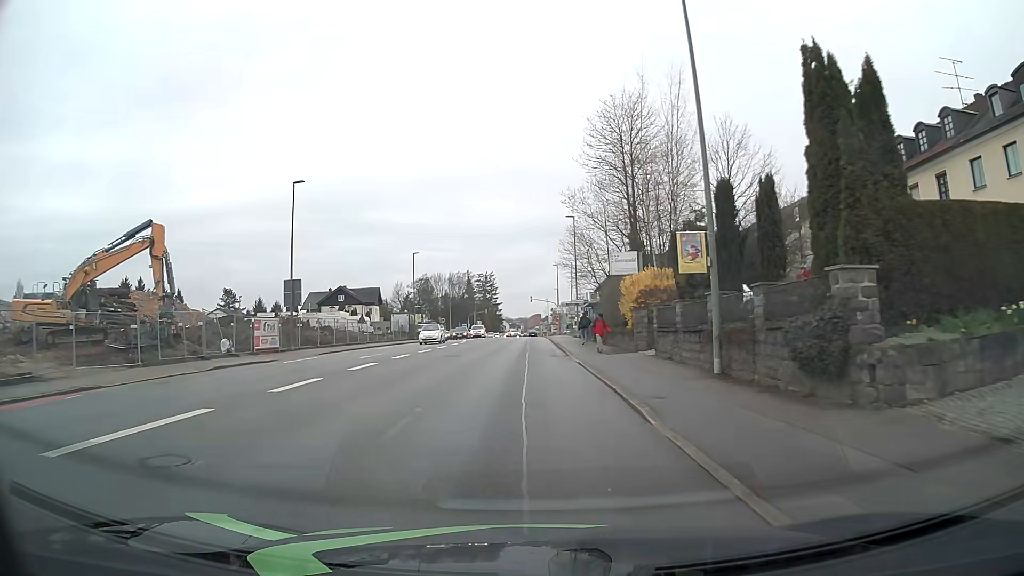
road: tertiary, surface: asphalt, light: Day
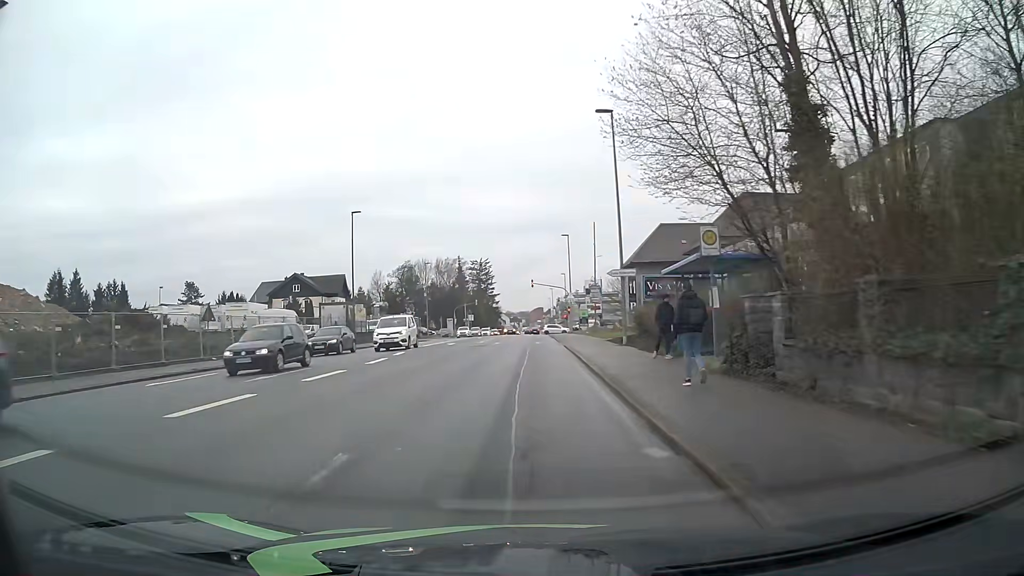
(-0.2, +28.0) m; -1°
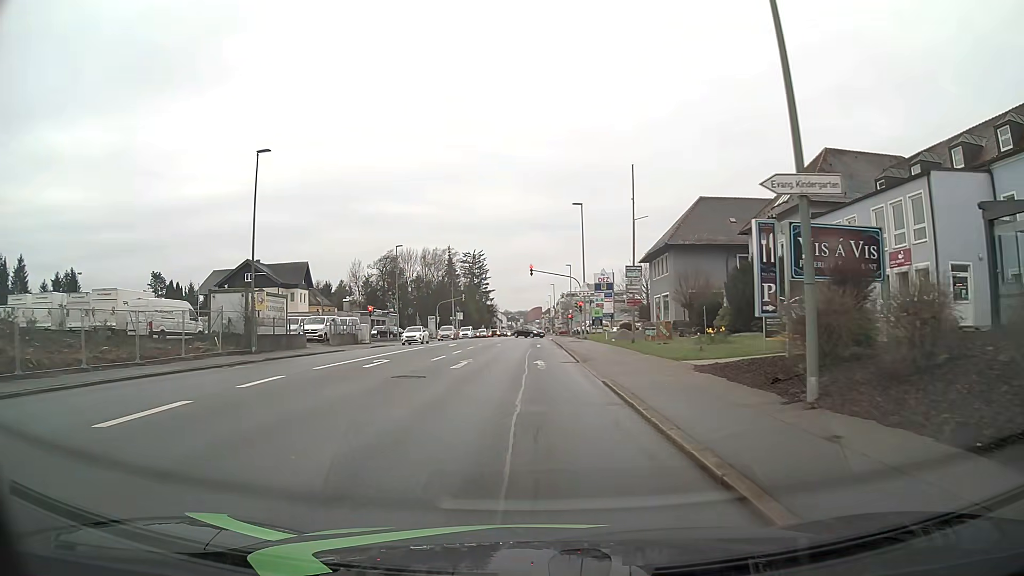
(+0.2, +19.2) m; +1°
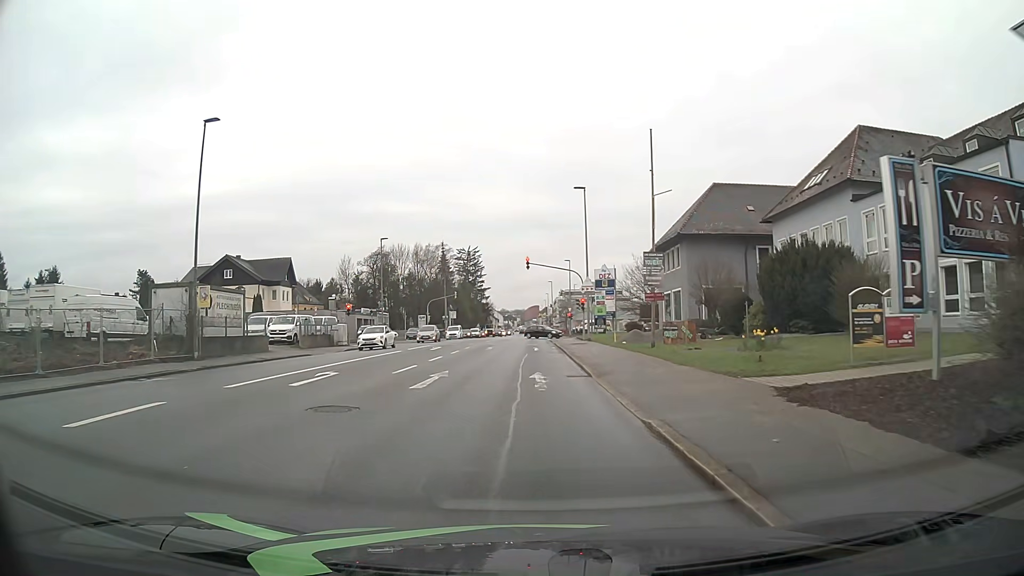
(+0.1, +5.8) m; 0°
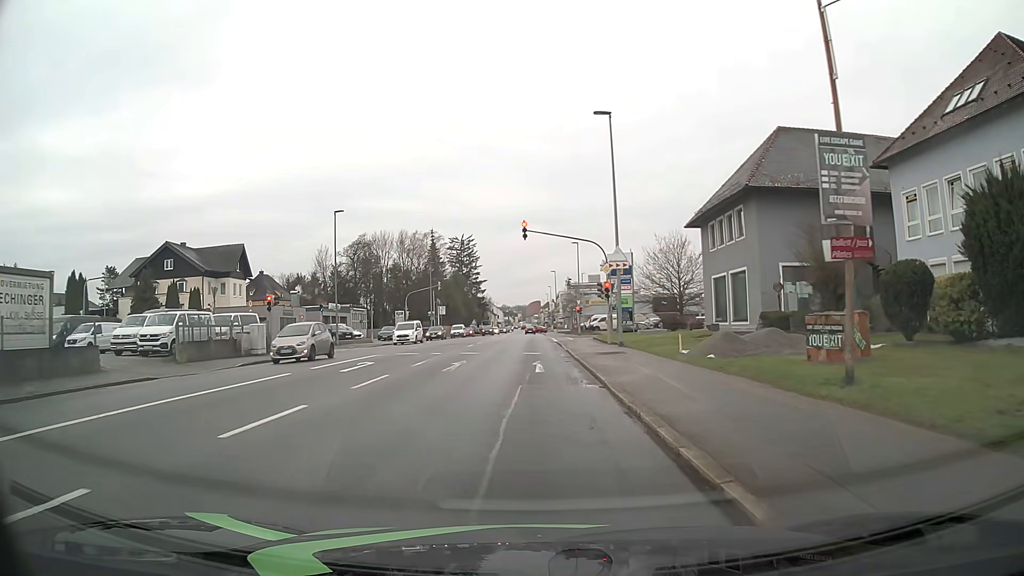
(+0.1, +15.8) m; +1°
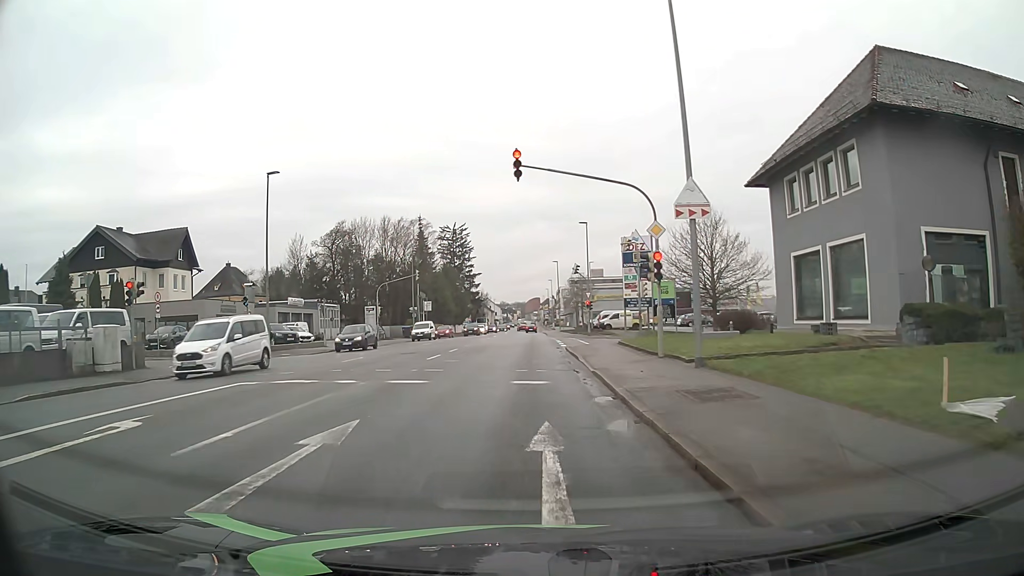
(-0.3, +13.4) m; -1°
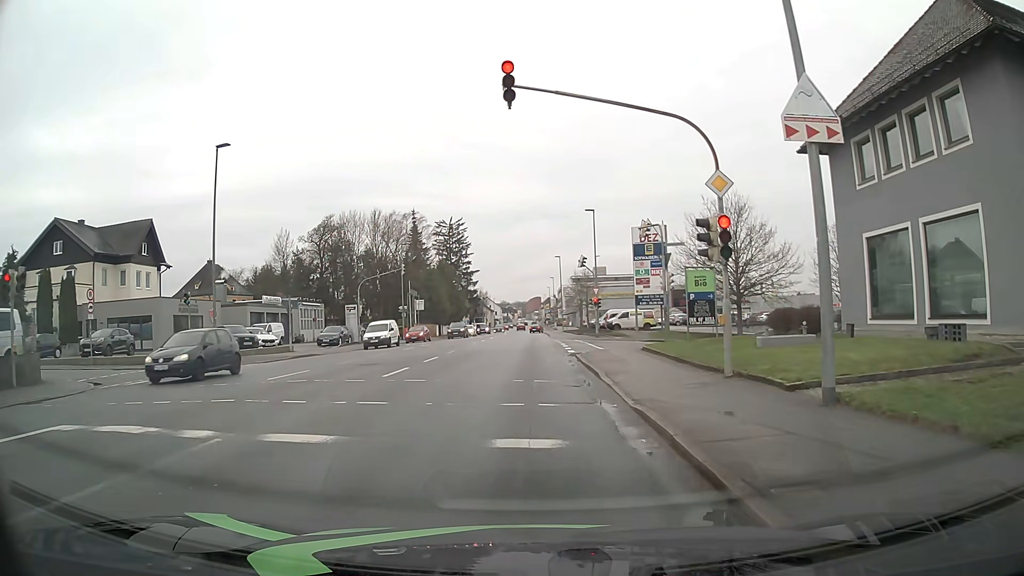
(-0.1, +6.6) m; -1°
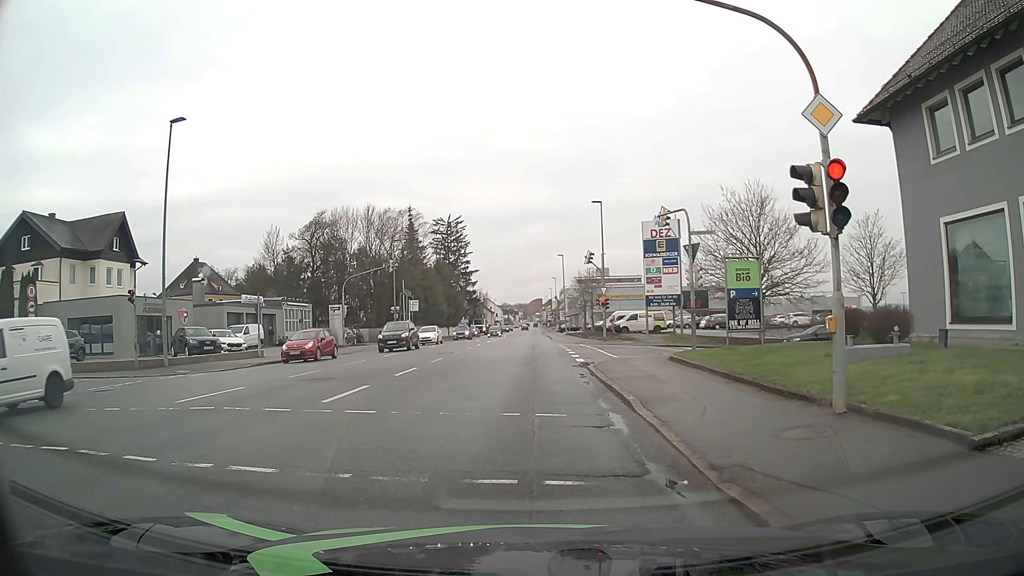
(0.0, +4.5) m; -1°
